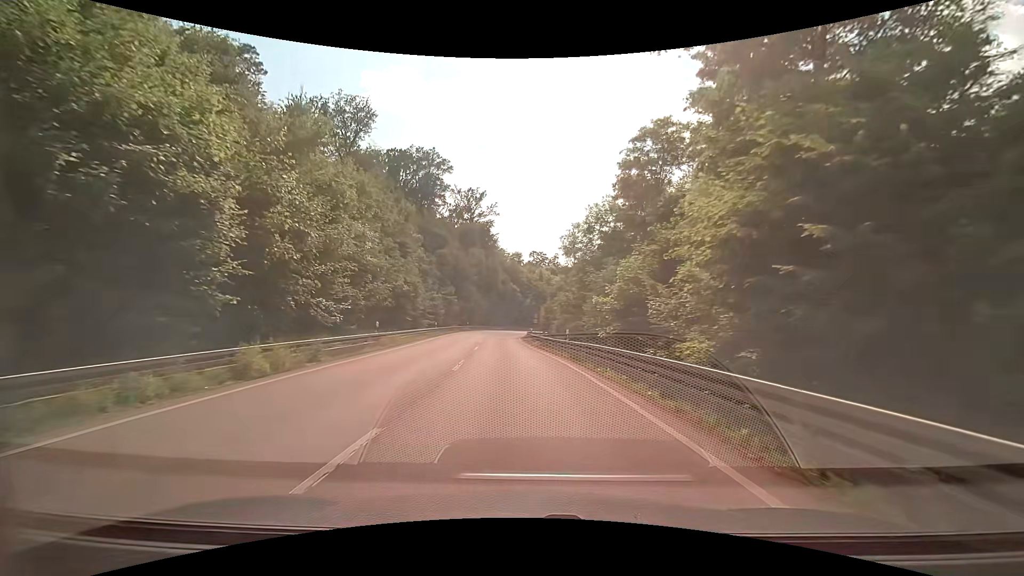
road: secondary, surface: asphalt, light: Day
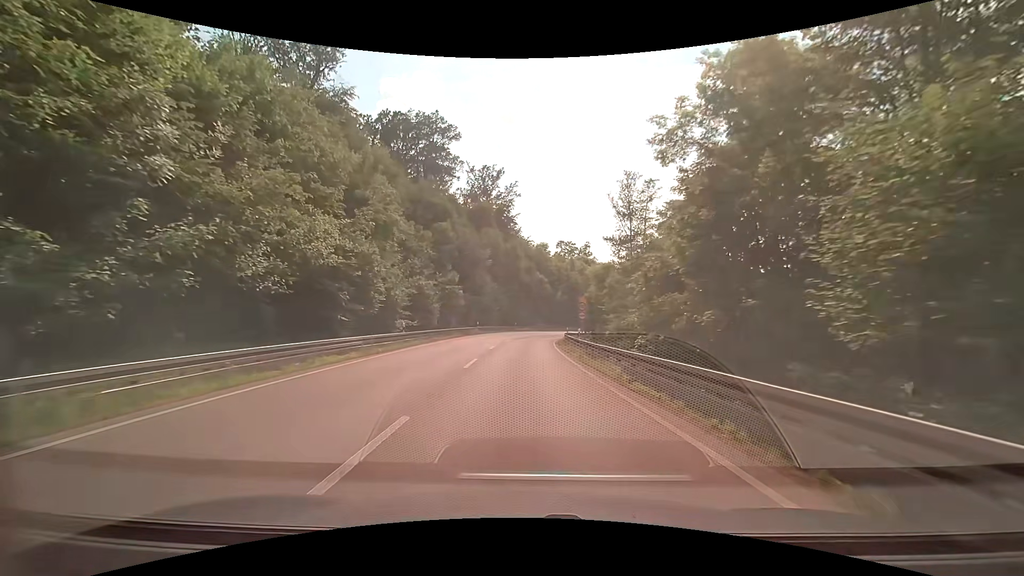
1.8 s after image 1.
(-0.8, +23.2) m; -3°
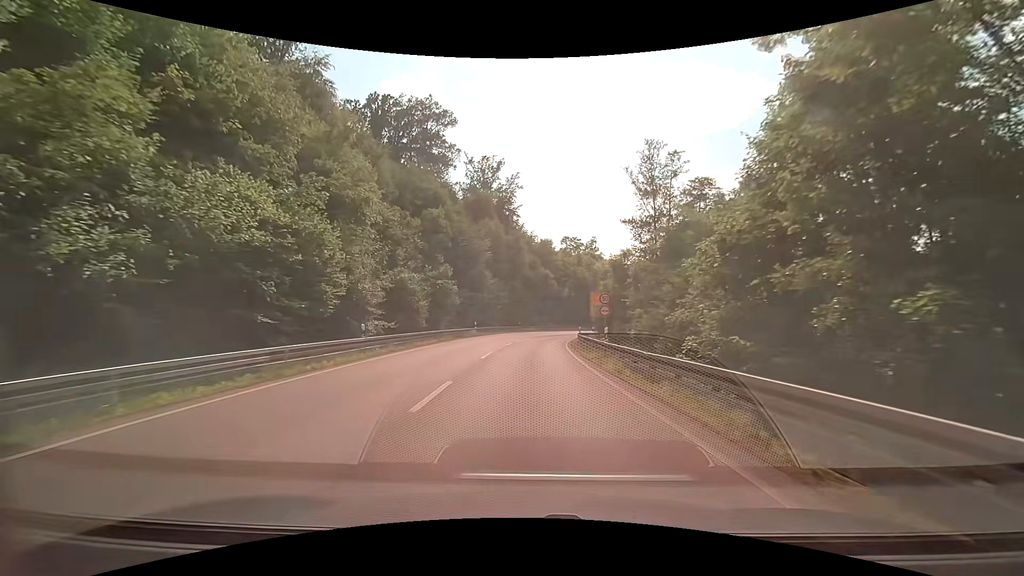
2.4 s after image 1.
(-0.1, +7.7) m; -1°
